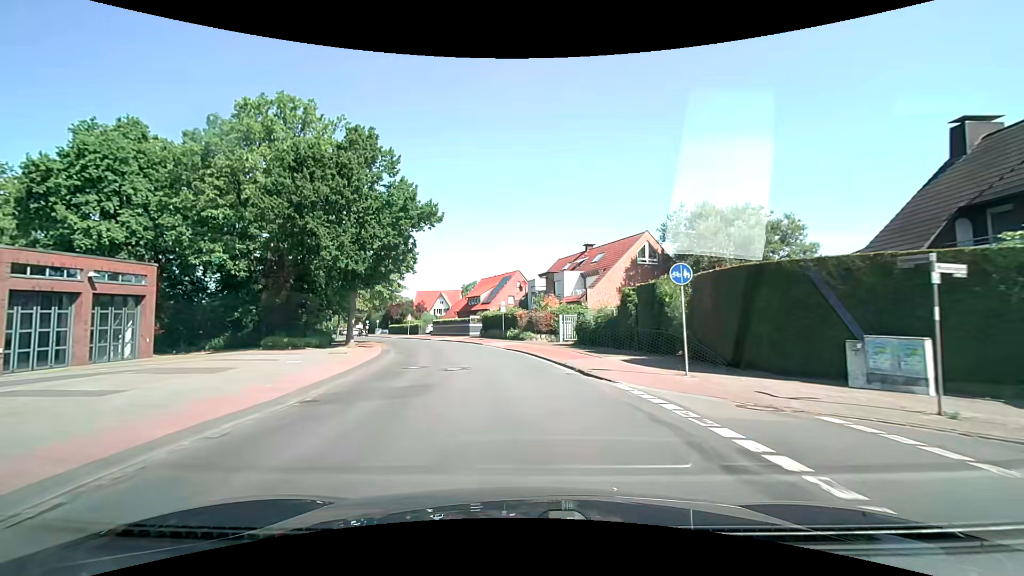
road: tertiary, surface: asphalt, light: Day
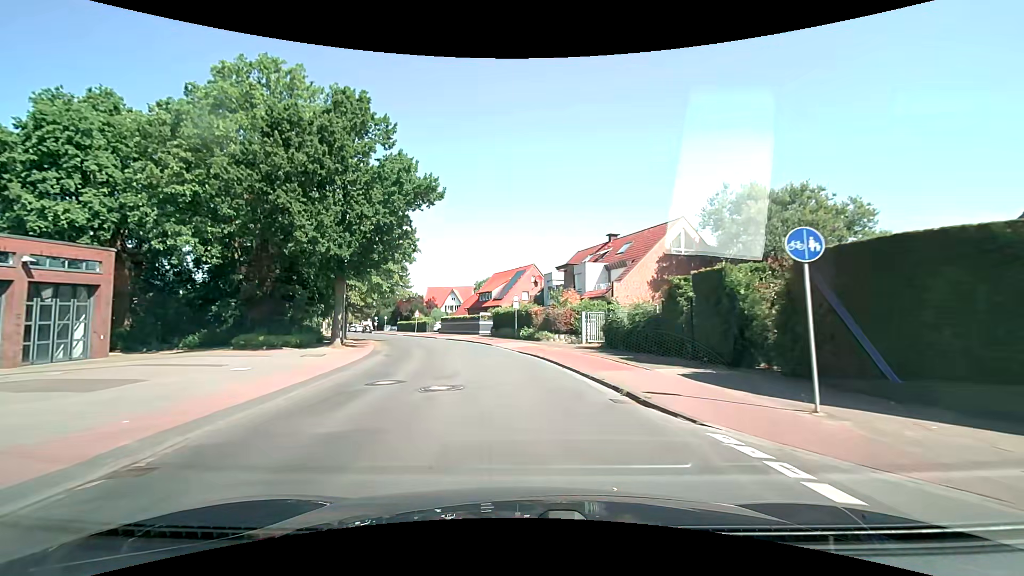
(0.0, +5.4) m; -1°
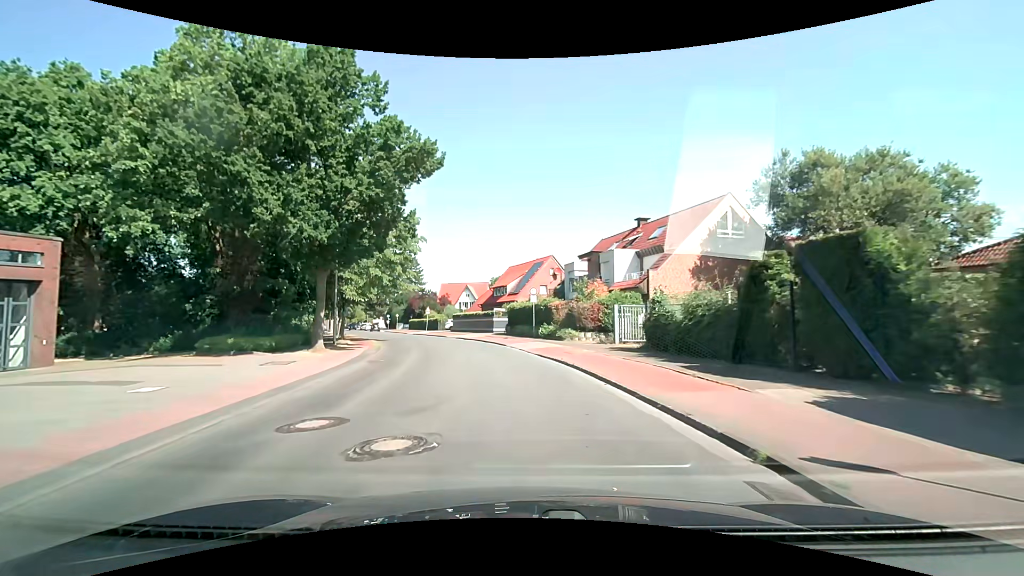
(-0.1, +5.2) m; -2°
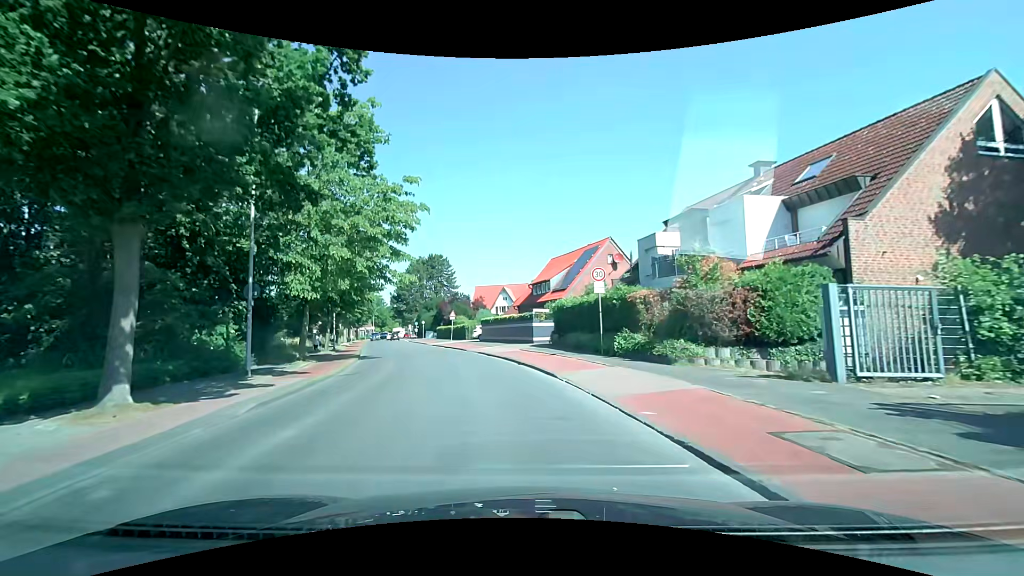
(-0.6, +14.6) m; -6°
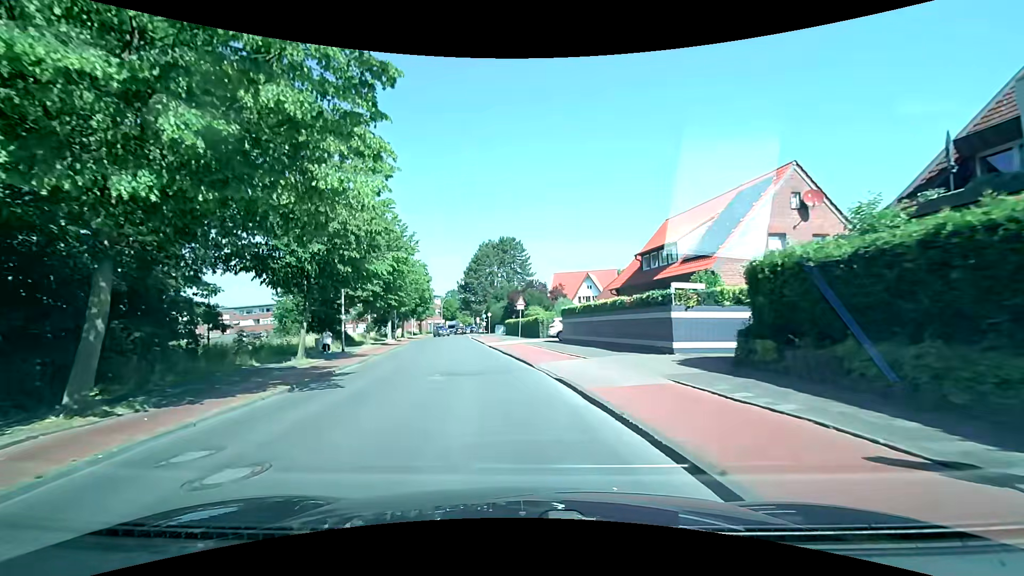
(-1.0, +17.9) m; -8°
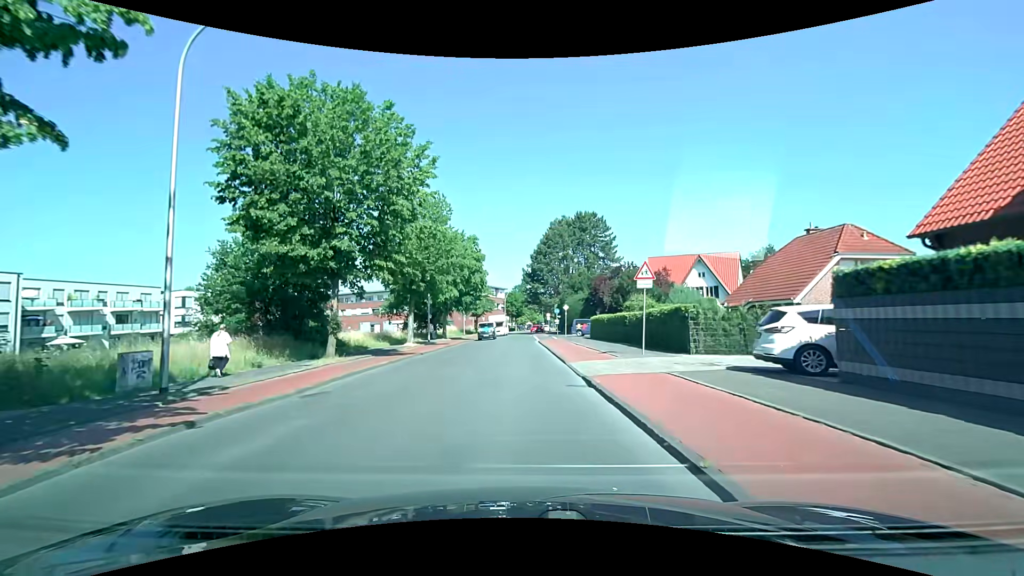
(-2.0, +22.5) m; -8°
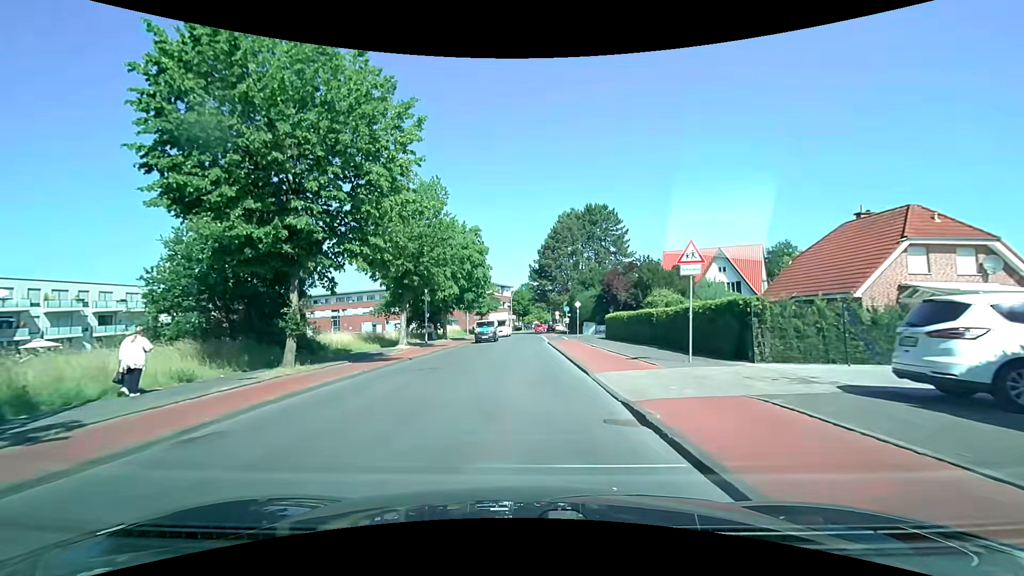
(0.0, +4.5) m; 0°
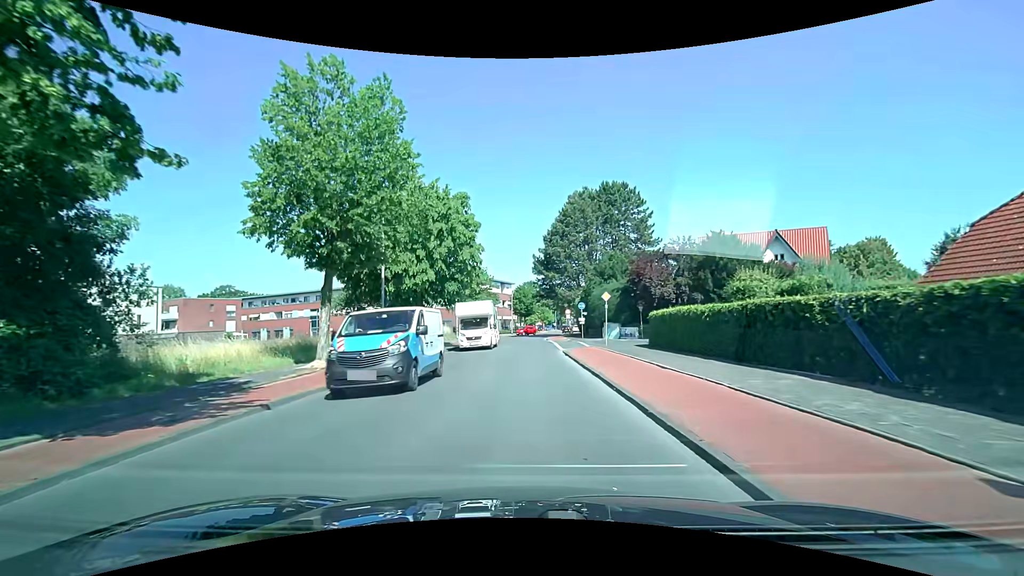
(-0.2, +13.5) m; -1°
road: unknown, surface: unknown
